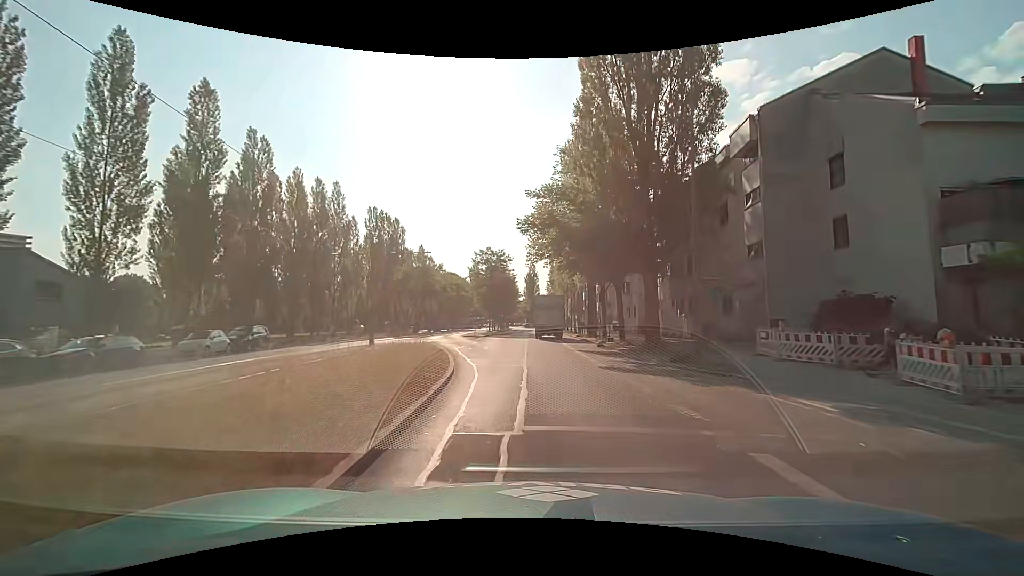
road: secondary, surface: asphalt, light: Day
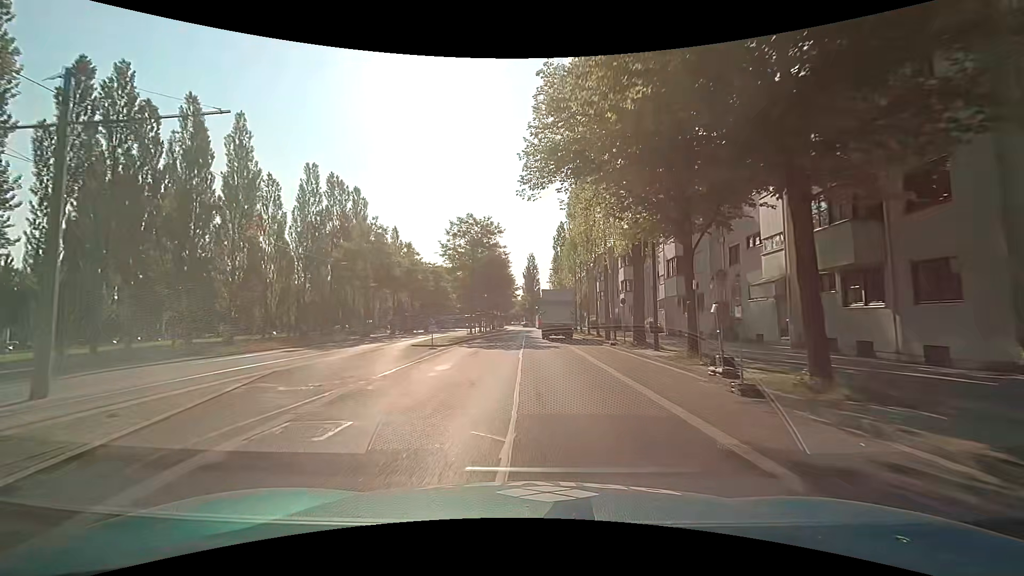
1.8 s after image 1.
(0.0, +21.3) m; 0°
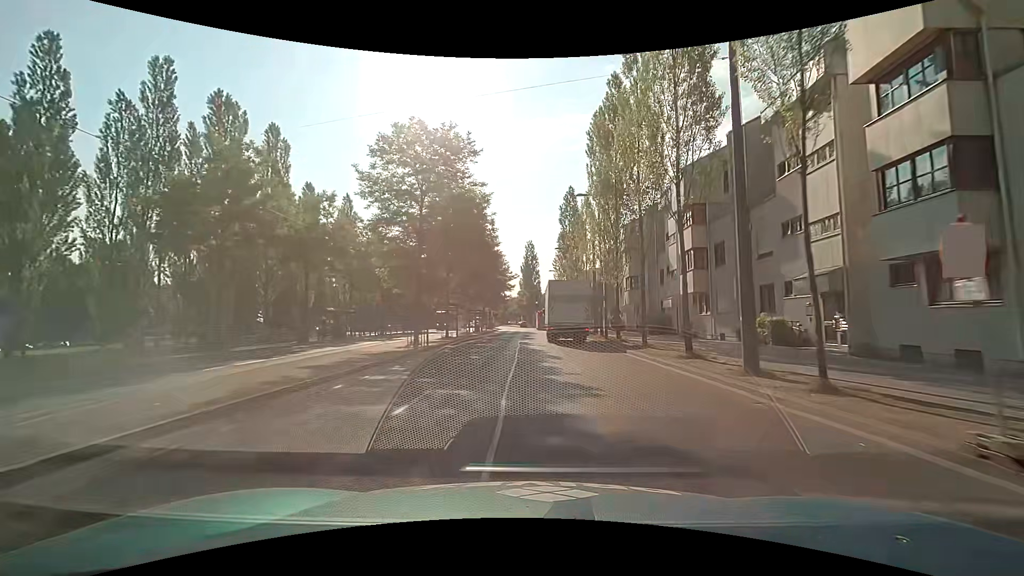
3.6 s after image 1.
(-0.1, +23.4) m; 0°
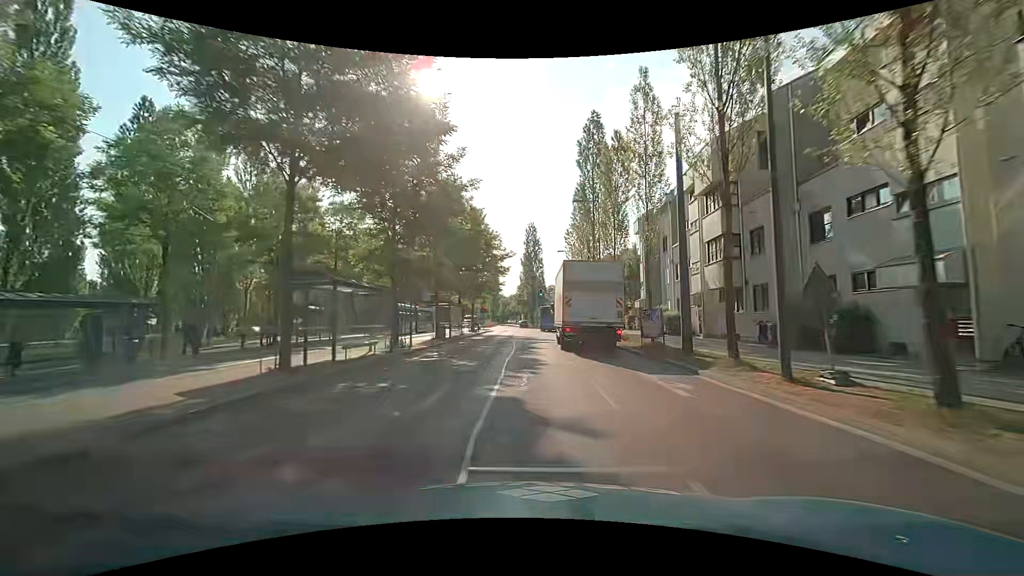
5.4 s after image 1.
(-0.1, +24.0) m; -1°
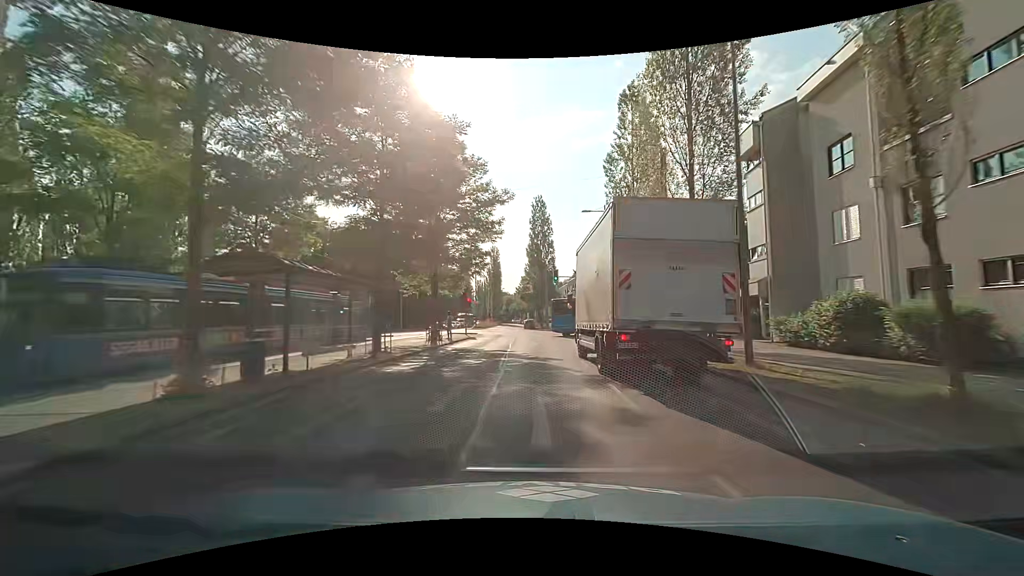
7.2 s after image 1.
(-0.2, +23.8) m; 0°
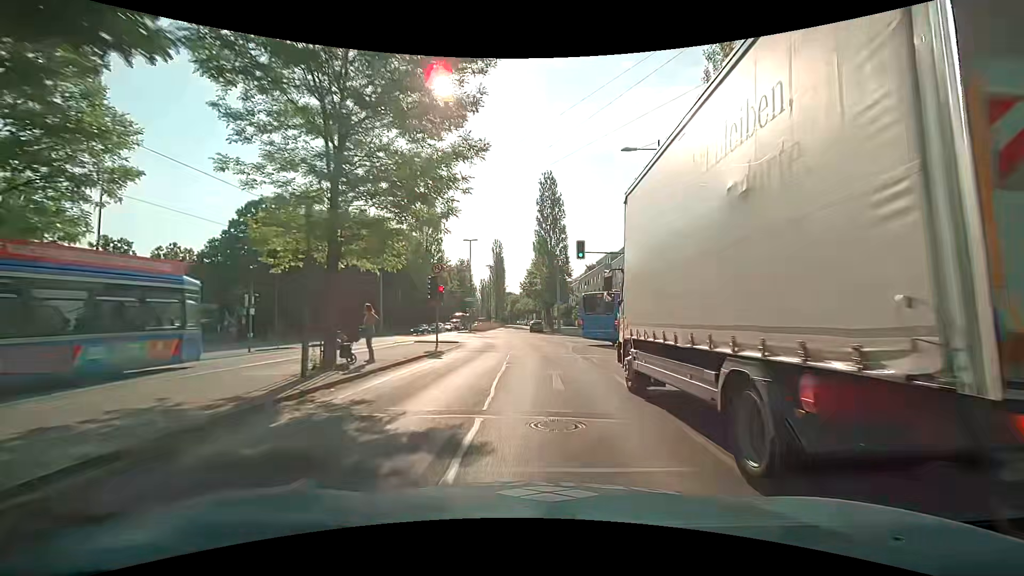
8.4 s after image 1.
(-0.2, +15.6) m; -1°
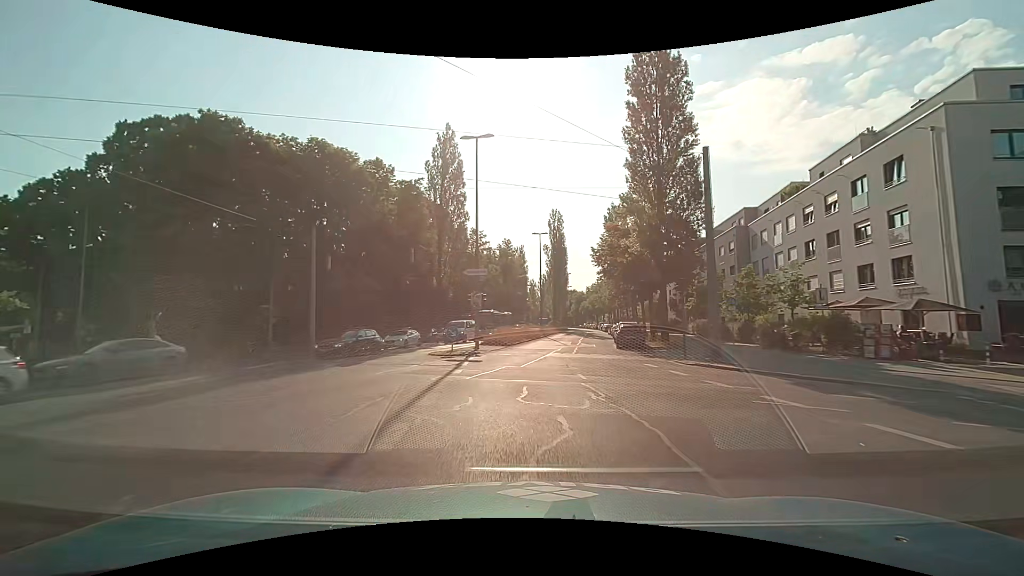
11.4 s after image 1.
(-0.8, +38.5) m; -7°
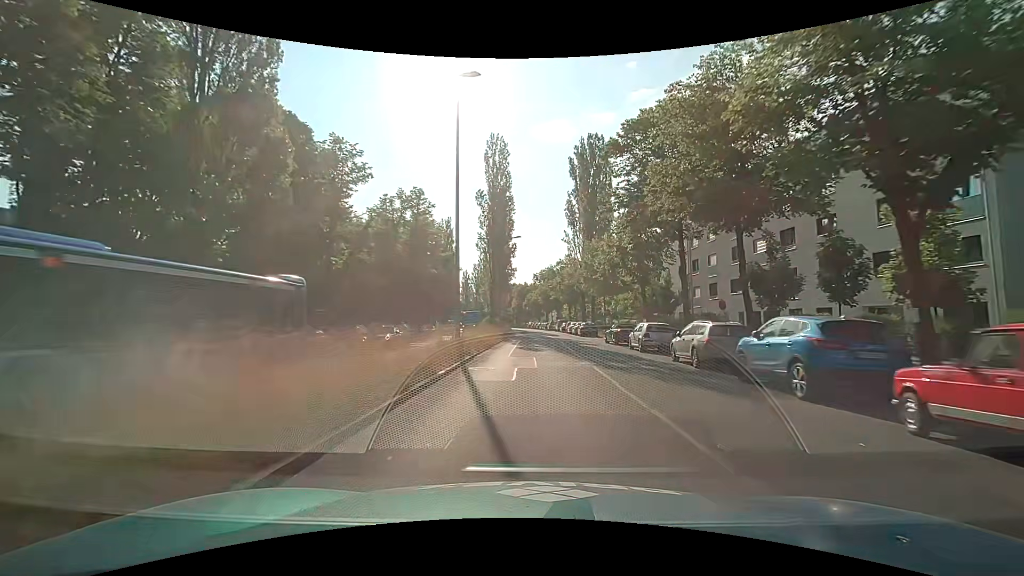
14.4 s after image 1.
(+1.6, +39.3) m; +7°
(0, +10) (0, +20) (+1, +30) (+1, +40) (+2, +50) (+2, +60) (+2, +70) (+2, +80) (+2, +90) (+1, +100) m
